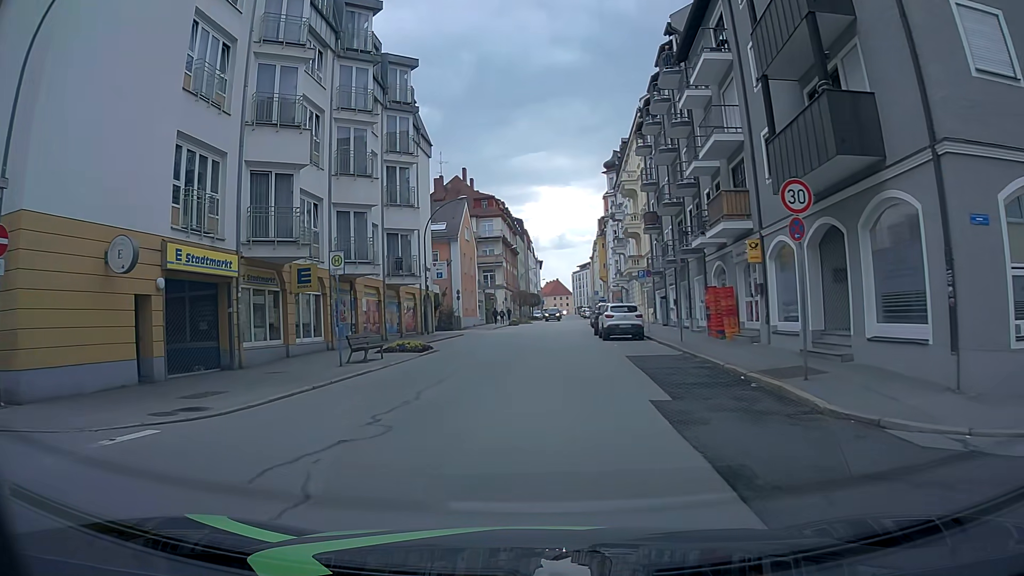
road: tertiary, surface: asphalt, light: Day
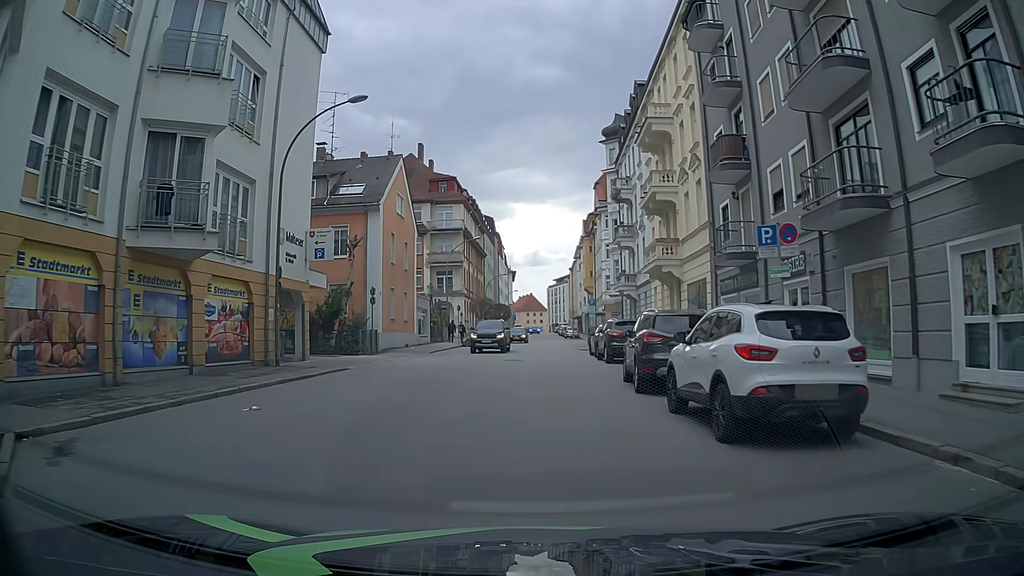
(+0.5, +21.8) m; +4°
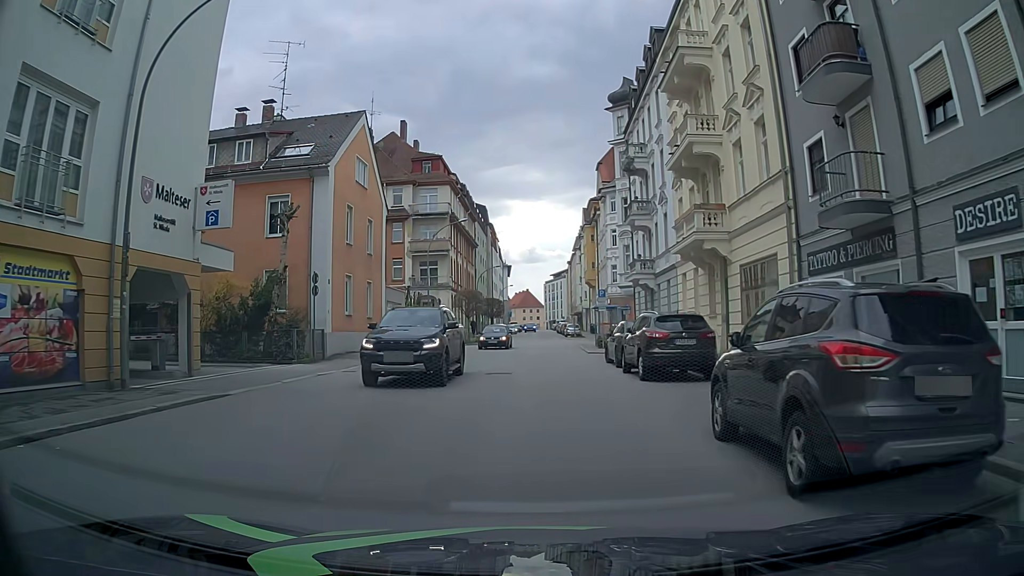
(-0.2, +8.6) m; -1°
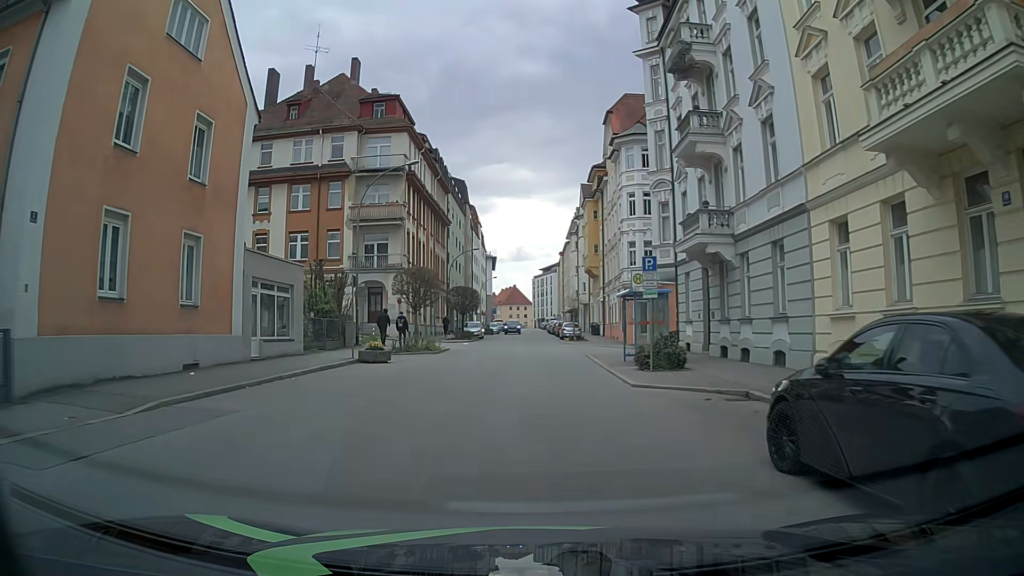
(-0.2, +17.6) m; -1°
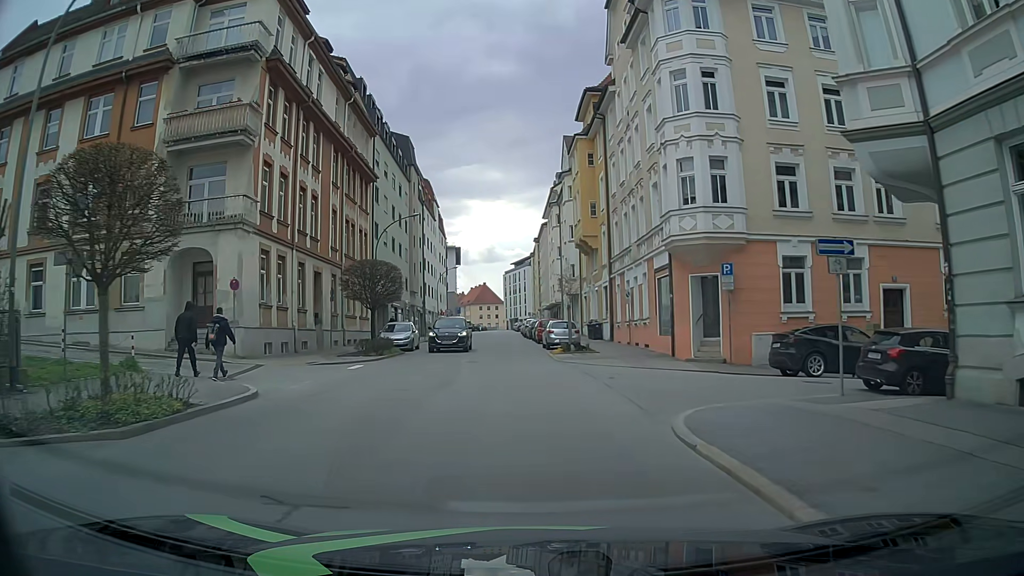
(+0.8, +22.4) m; +3°
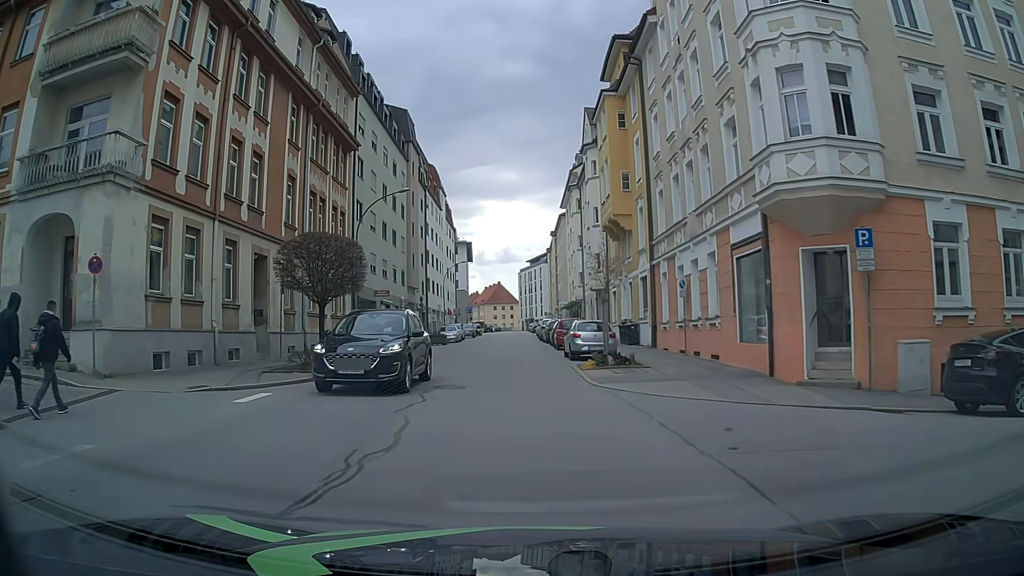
(0.0, +9.0) m; -1°
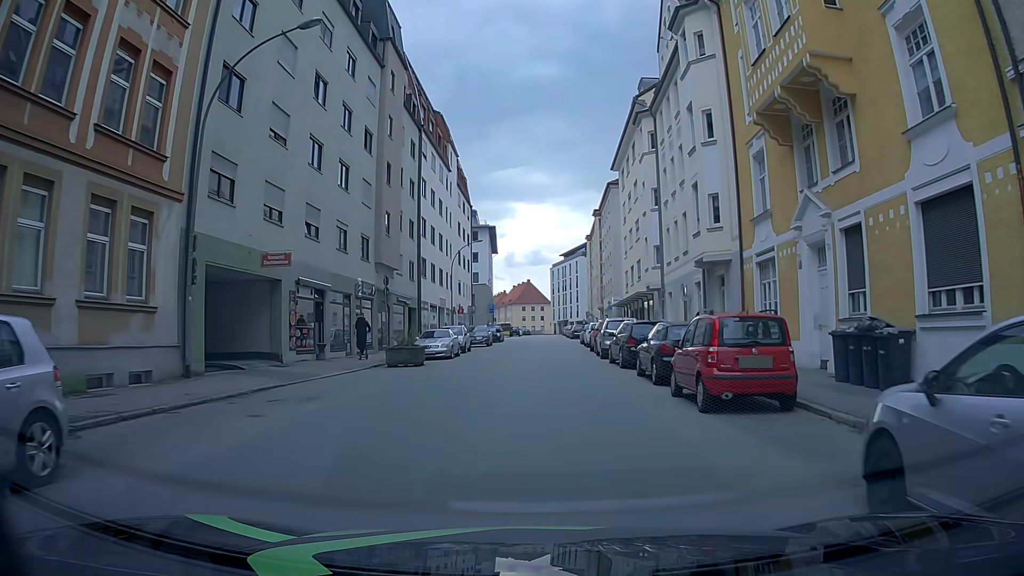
(-0.8, +22.3) m; -2°
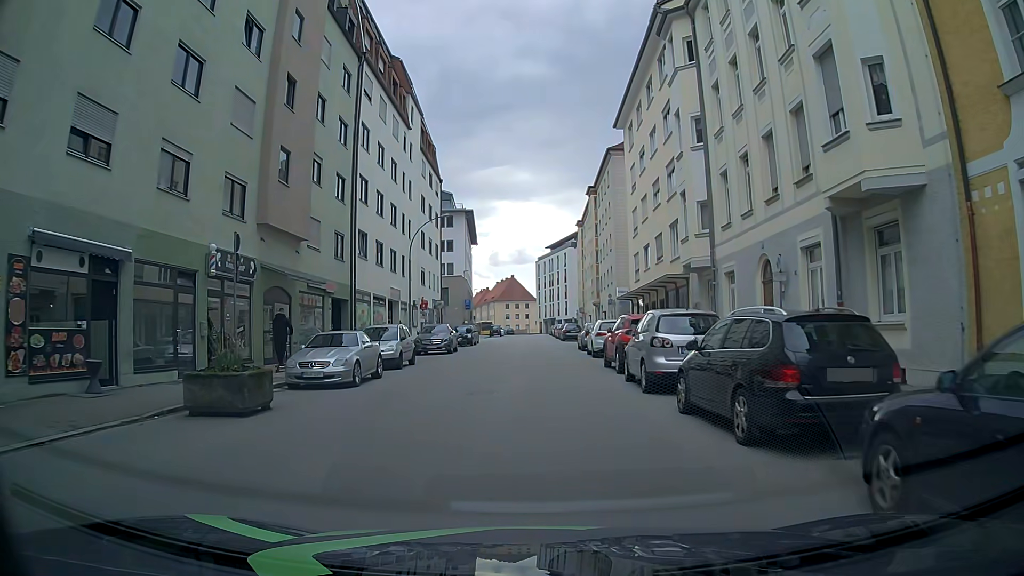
(+0.2, +13.4) m; +2°
(0, +10) (0, +20) (0, +30) (-1, +40) (-1, +50) (-1, +60) (-1, +70) (-1, +80) (-2, +90) (-2, +100) m
